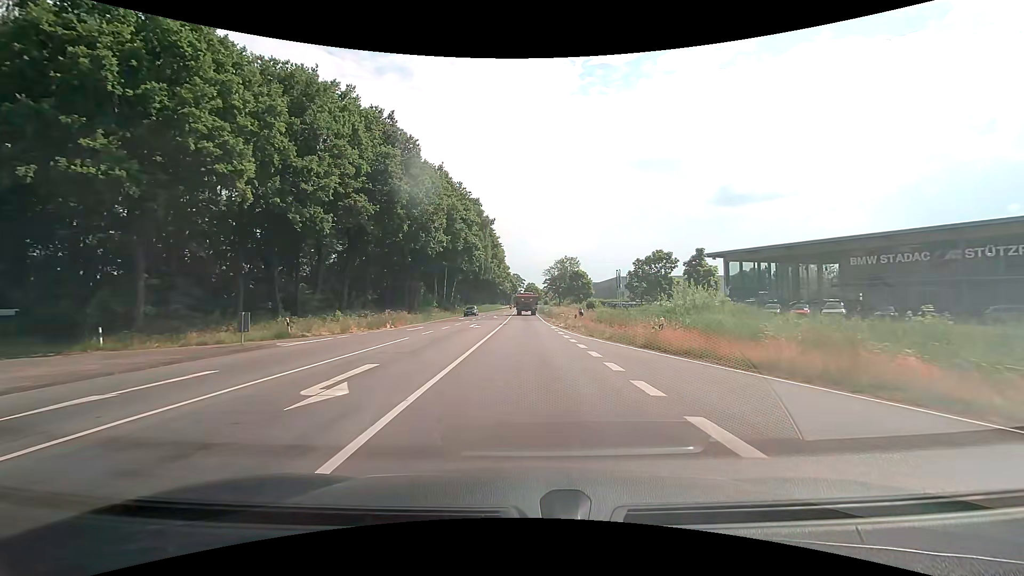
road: primary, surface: asphalt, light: Day
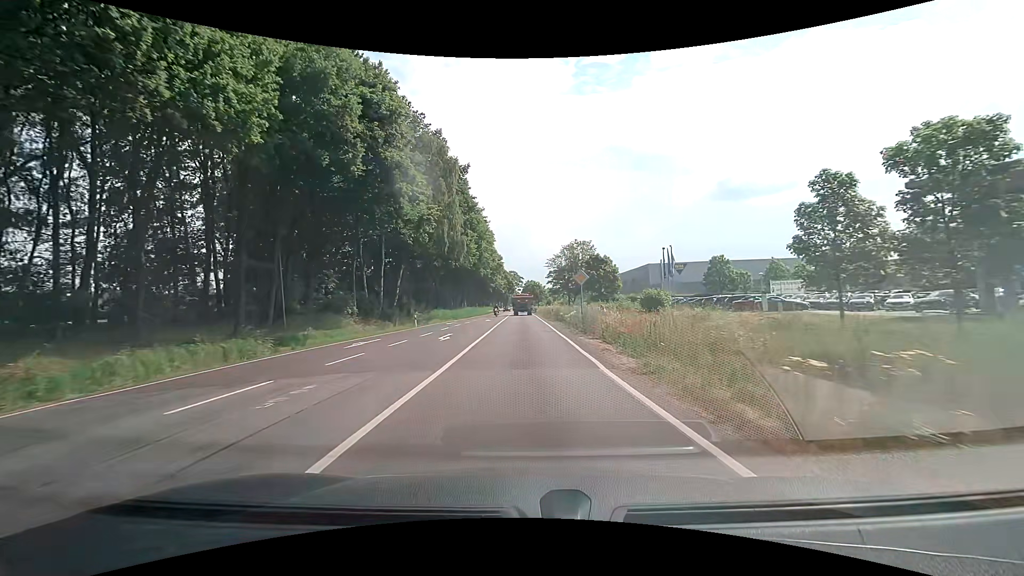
(-0.1, +36.5) m; 0°
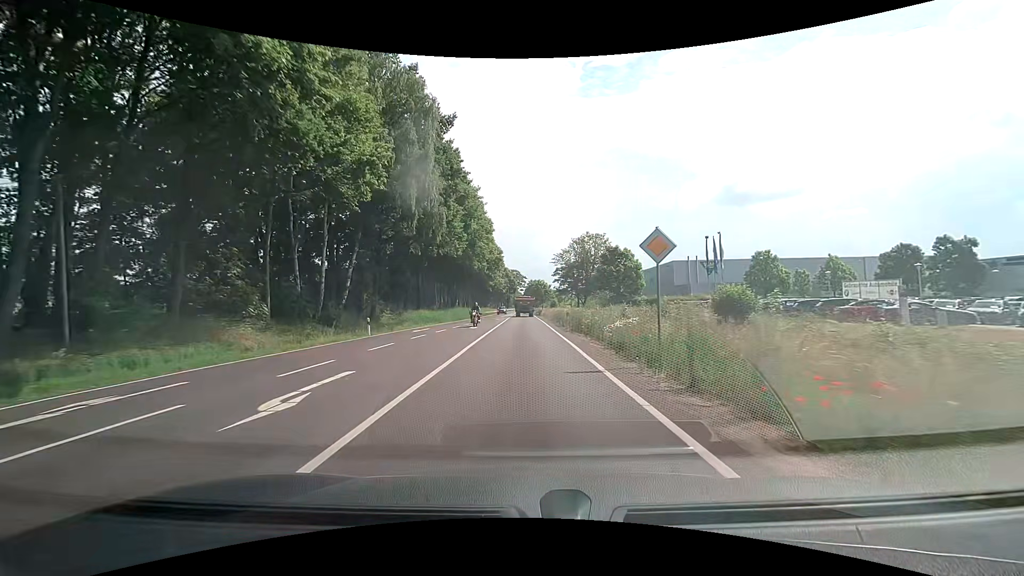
(-0.1, +14.8) m; 0°
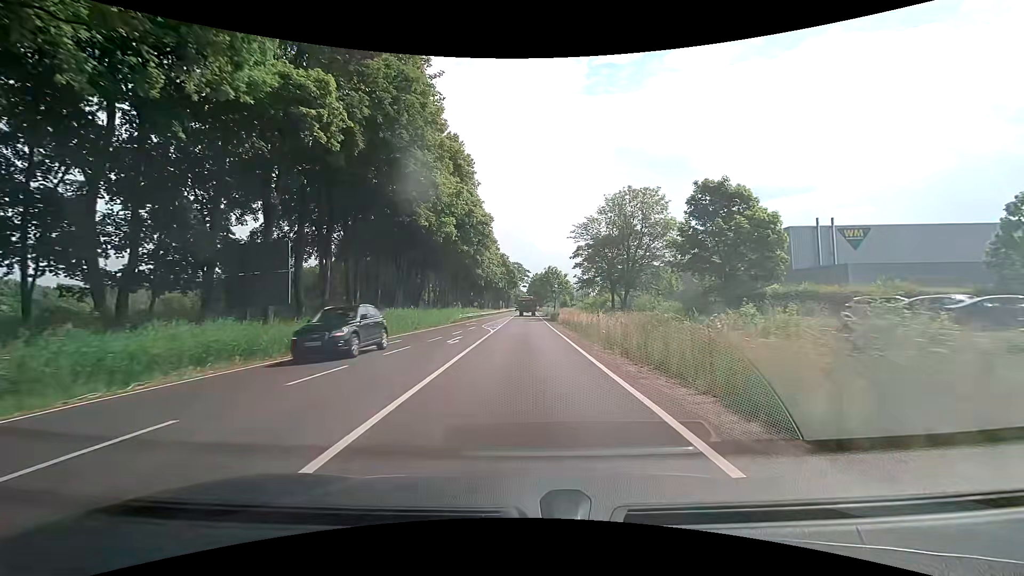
(-0.1, +37.0) m; 0°
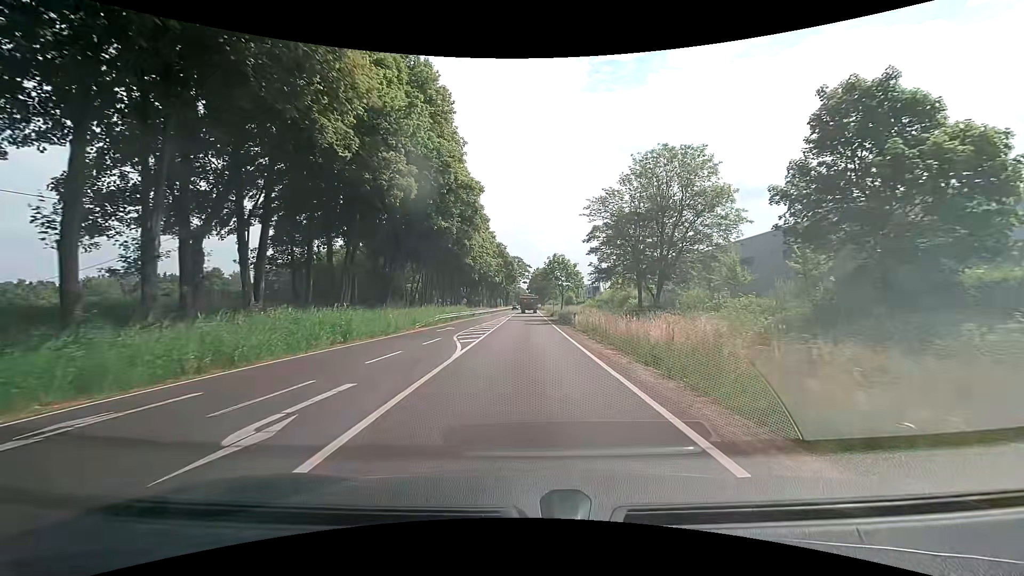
(0.0, +14.9) m; 0°
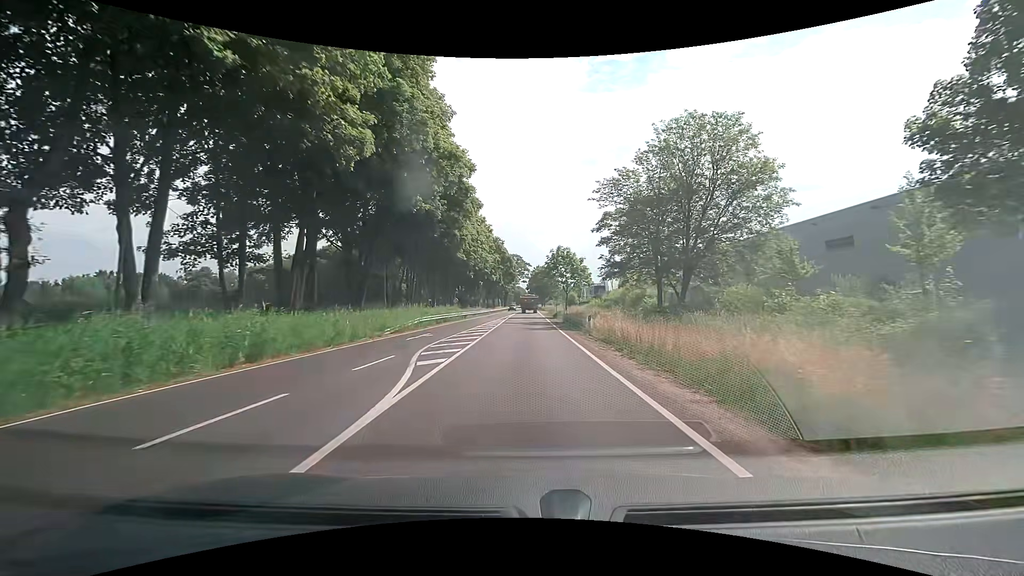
(0.0, +7.5) m; 0°
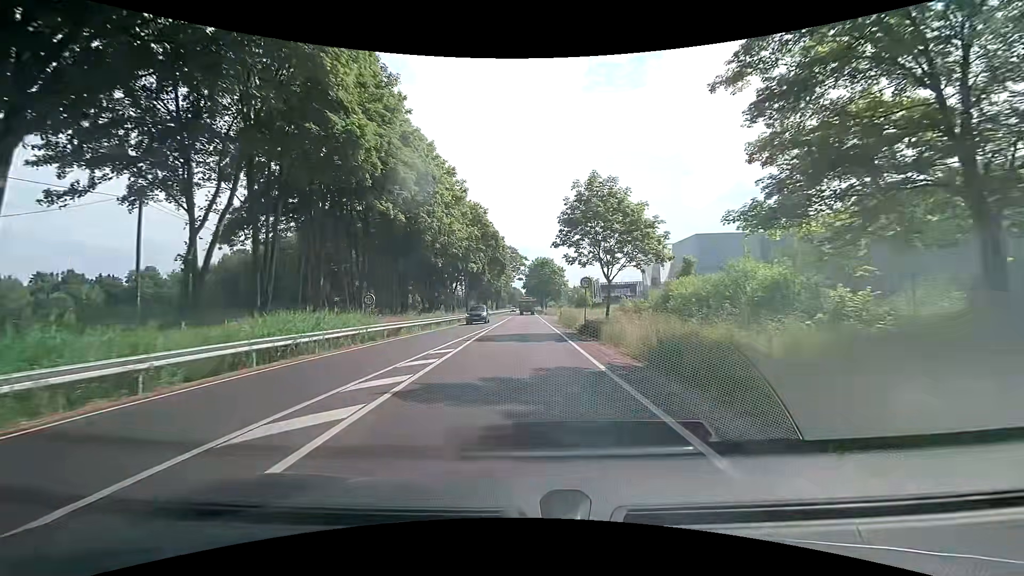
(+0.2, +30.0) m; 0°
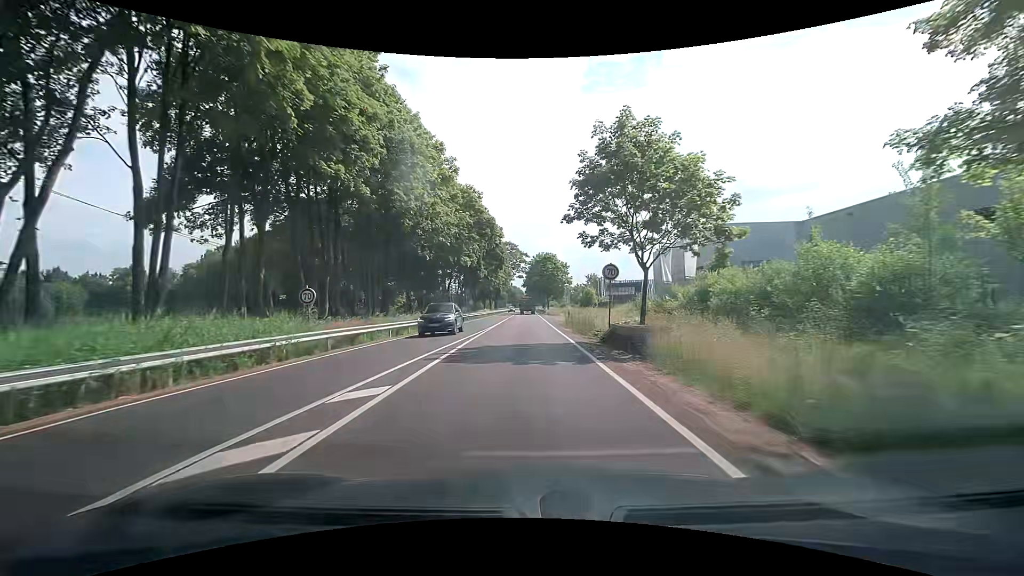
(0.0, +7.5) m; -1°
(0, +10) (0, +20) (0, +30) (0, +40) (0, +50) (+1, +60) (+1, +70) (+1, +80) (+1, +90) (+1, +100) m
